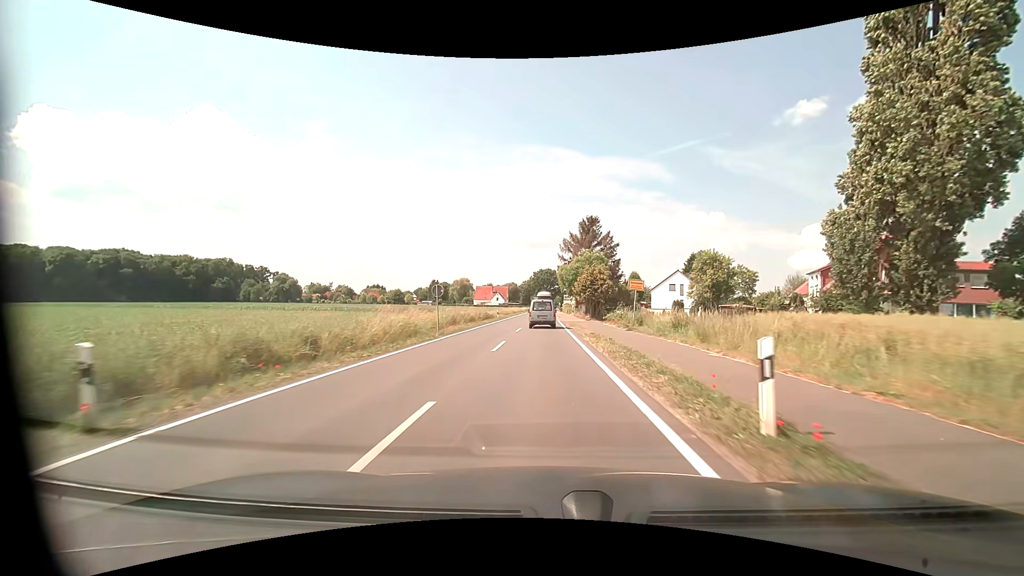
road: tertiary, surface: asphalt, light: Day
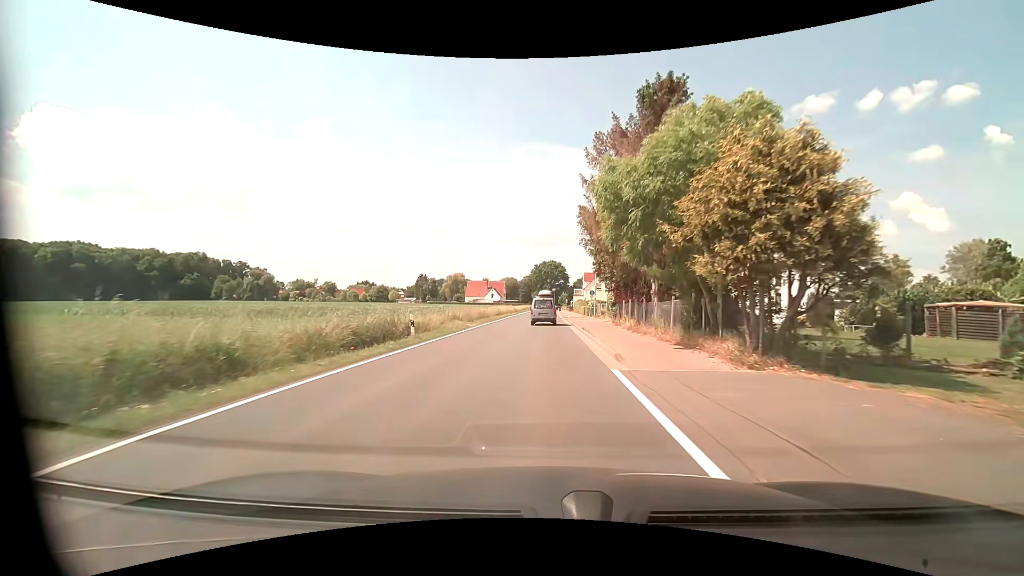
(0.0, +36.3) m; 0°
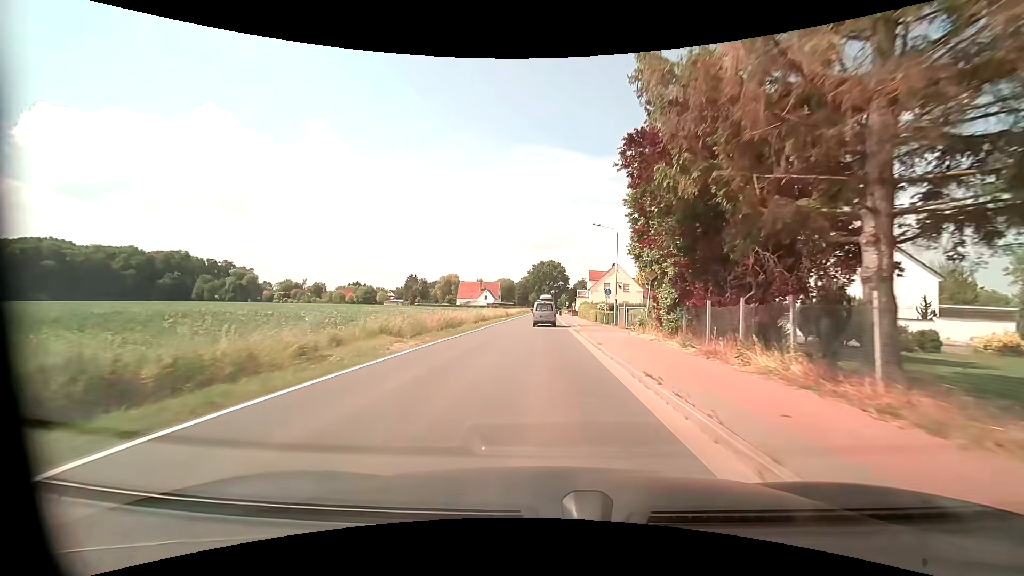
(0.0, +16.0) m; 0°
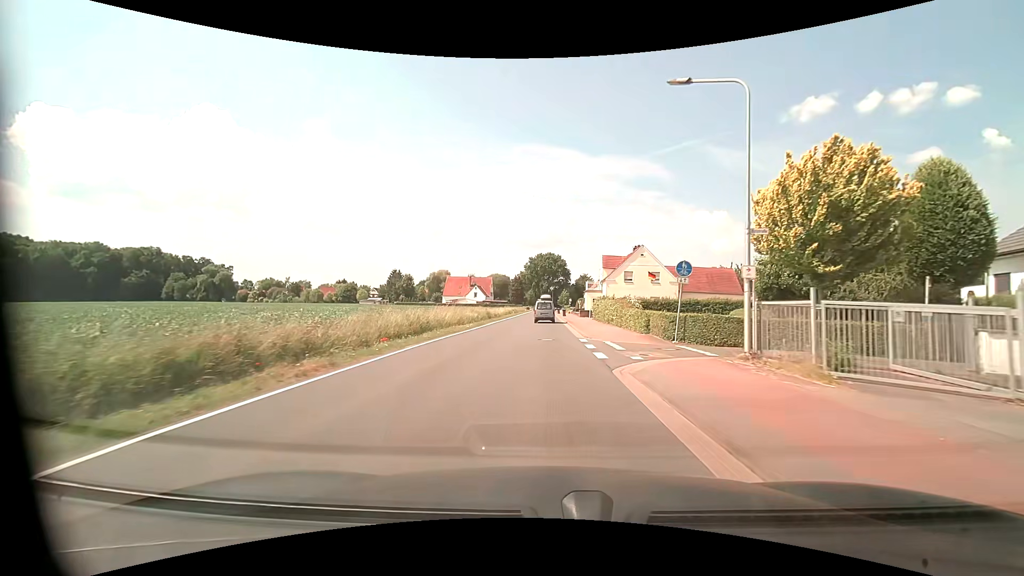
(+0.1, +24.1) m; 0°
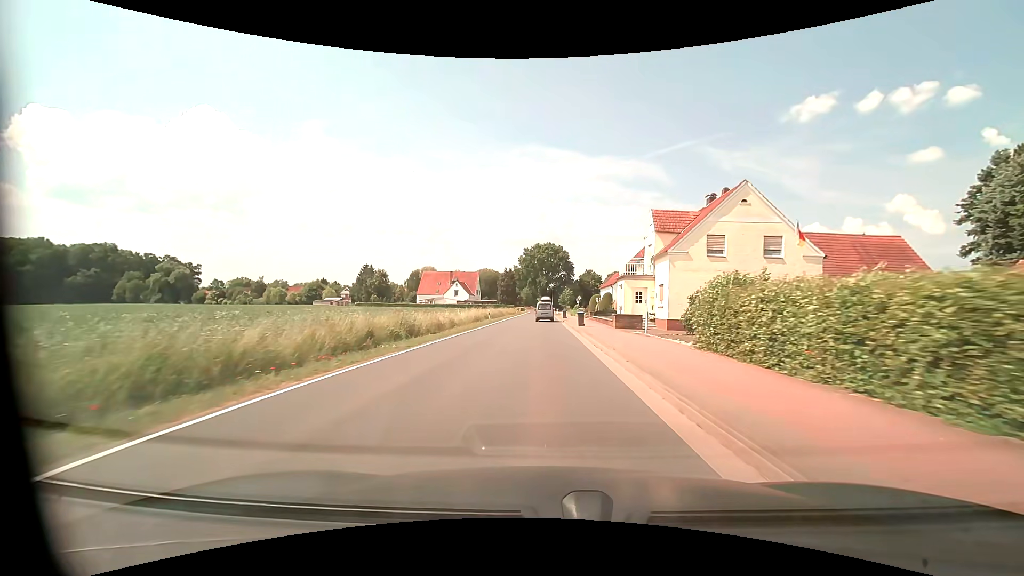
(-0.1, +32.6) m; 0°
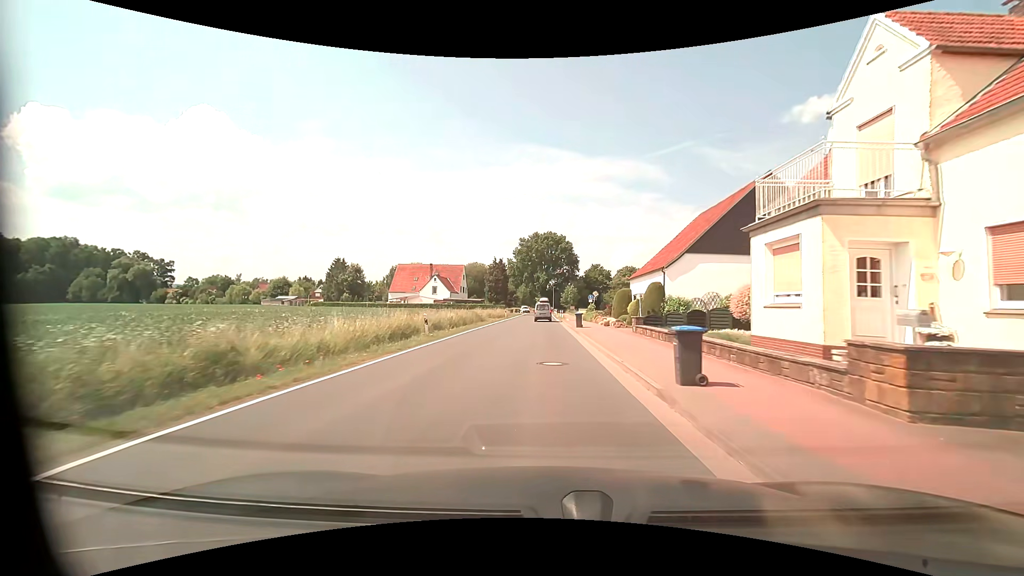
(0.0, +24.6) m; 0°
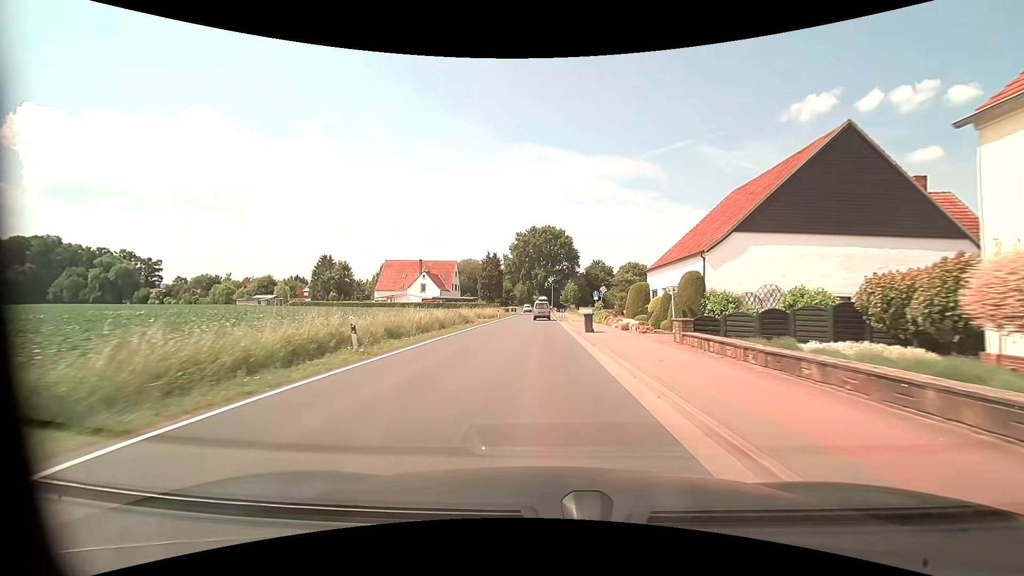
(0.0, +8.2) m; 0°
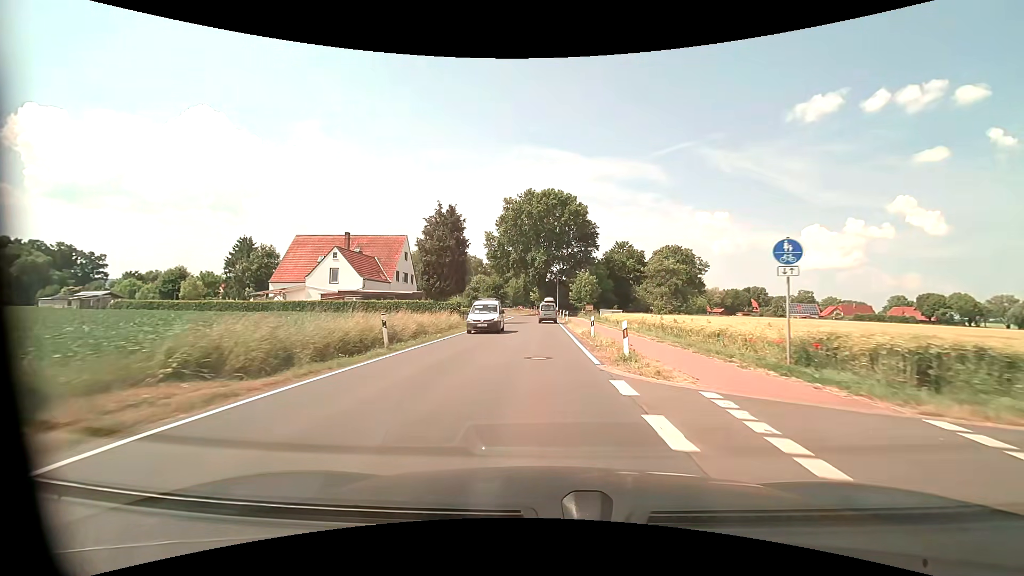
(-0.2, +41.1) m; 0°
(0, +10) (0, +20) (0, +30) (0, +40) (0, +50) (0, +60) (-1, +70) (-2, +80) (-4, +90) (-8, +99) m
